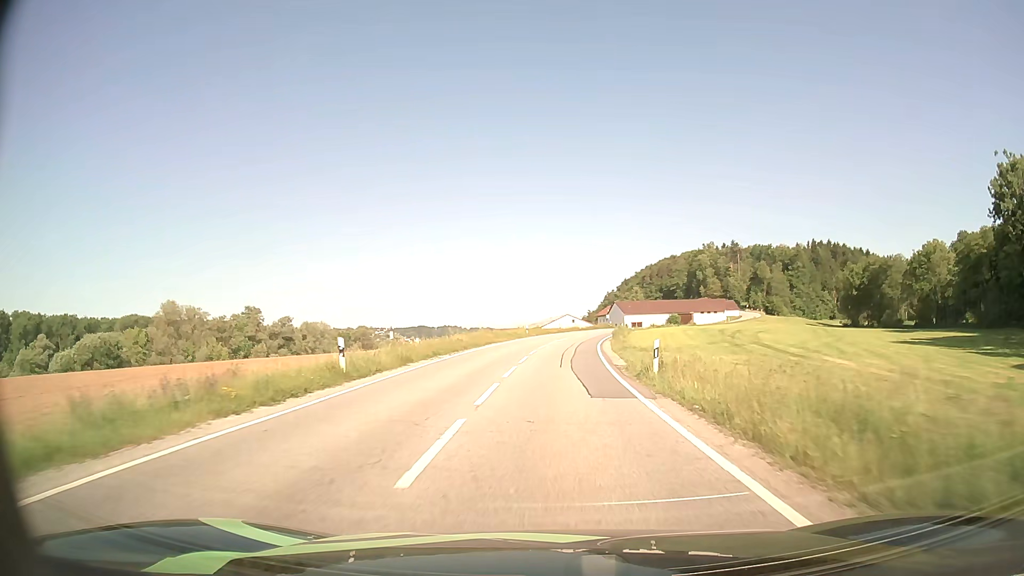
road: secondary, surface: asphalt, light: Day
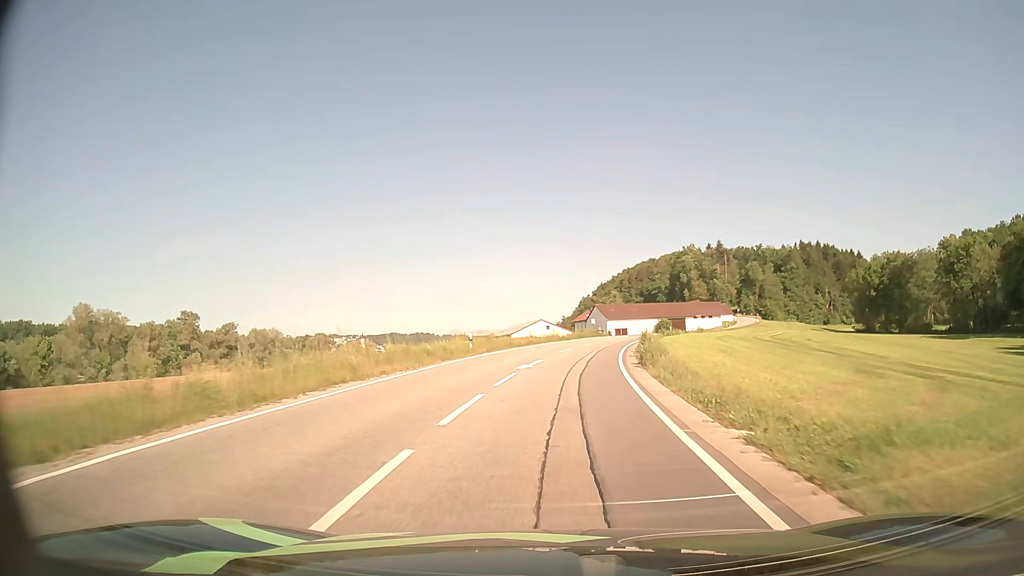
(+0.5, +25.9) m; +2°
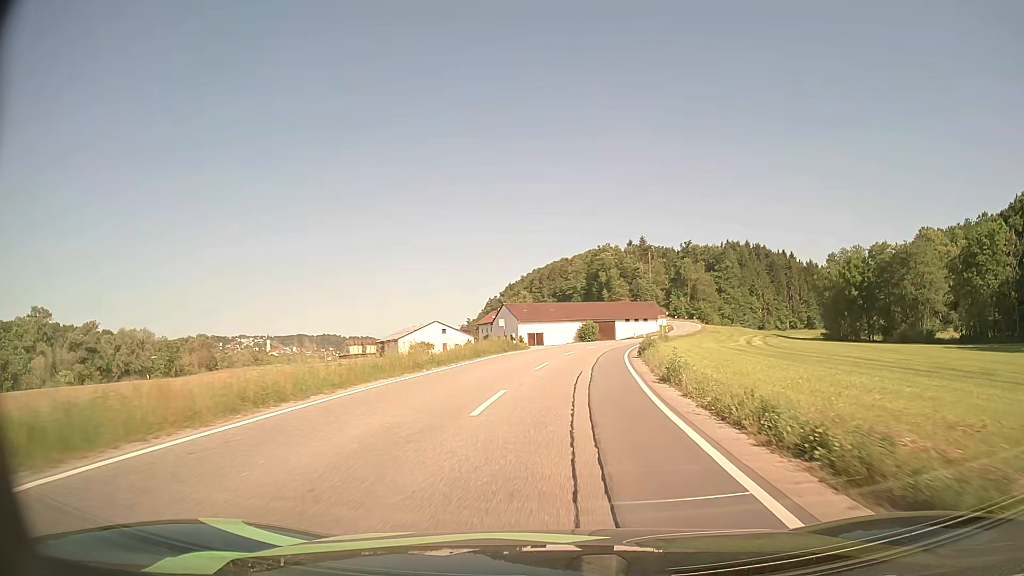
(+1.8, +33.6) m; +8°
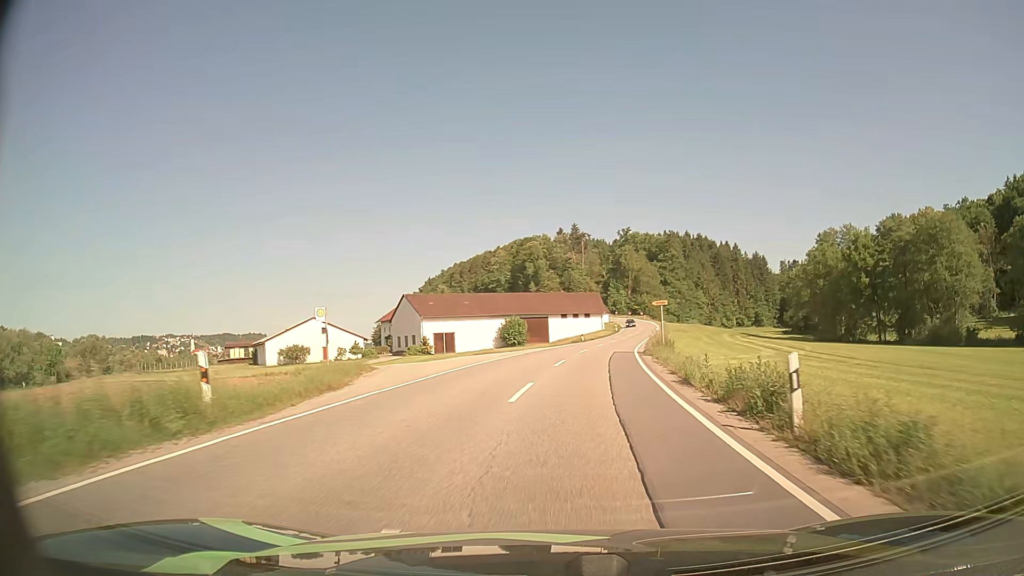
(+1.8, +32.6) m; +7°
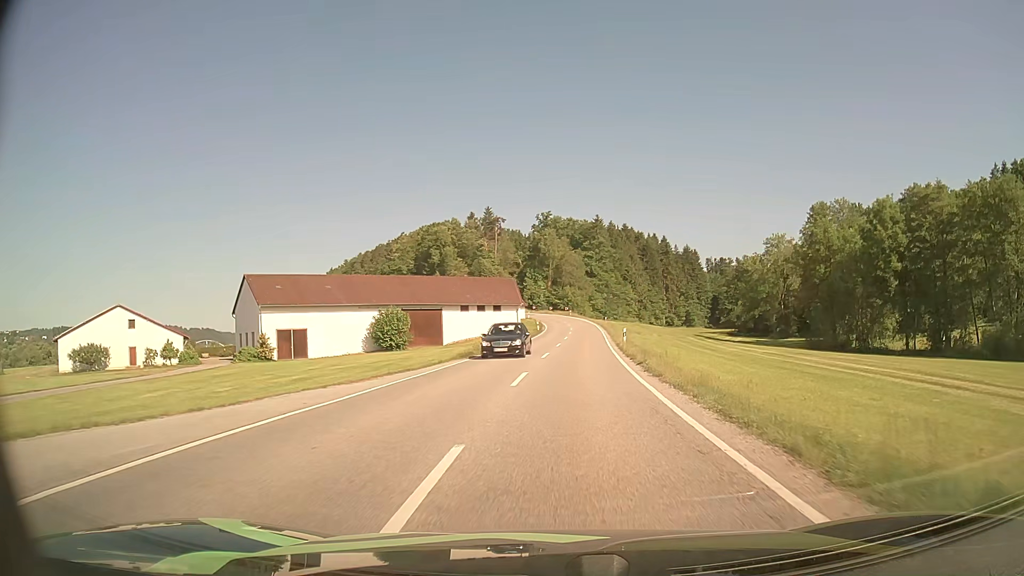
(+2.0, +32.0) m; +7°
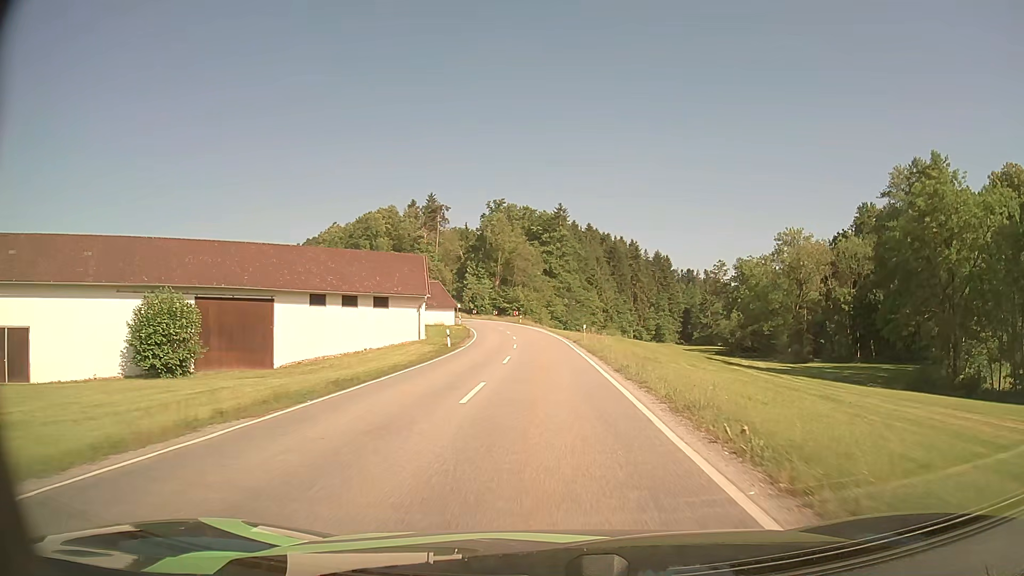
(+2.0, +38.0) m; +4°
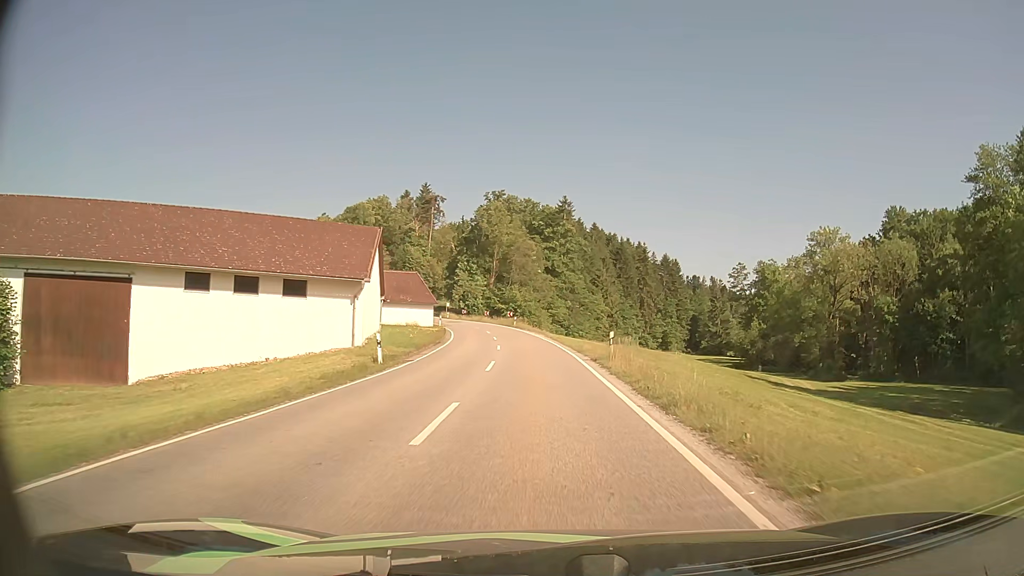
(0.0, +15.9) m; 0°
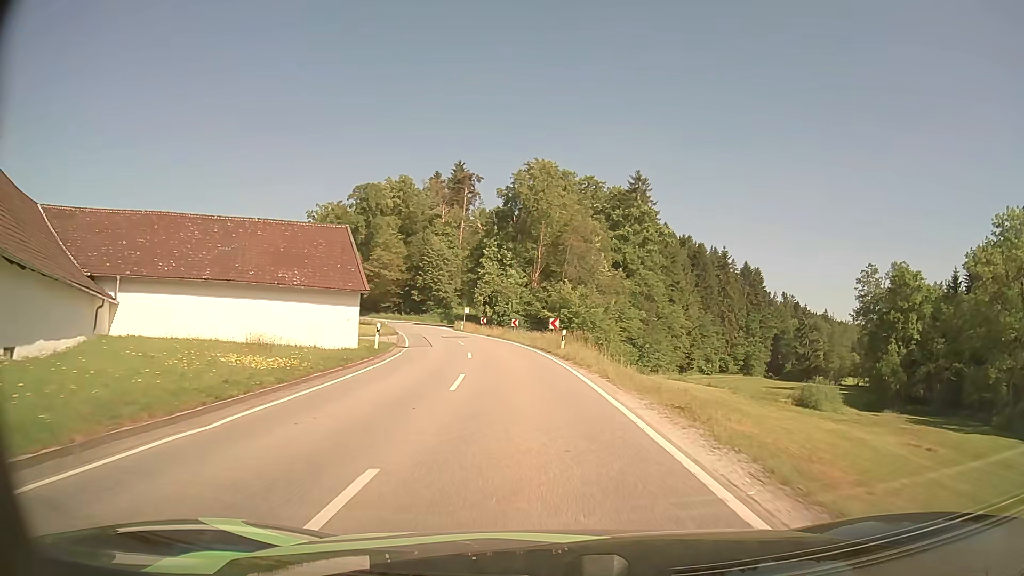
(-1.3, +40.9) m; -5°
(0, +10) (-1, +20) (-2, +30) (-3, +40) (-6, +50) (-8, +59) (-11, +69) (-14, +78) (-17, +88) (-22, +97) m
